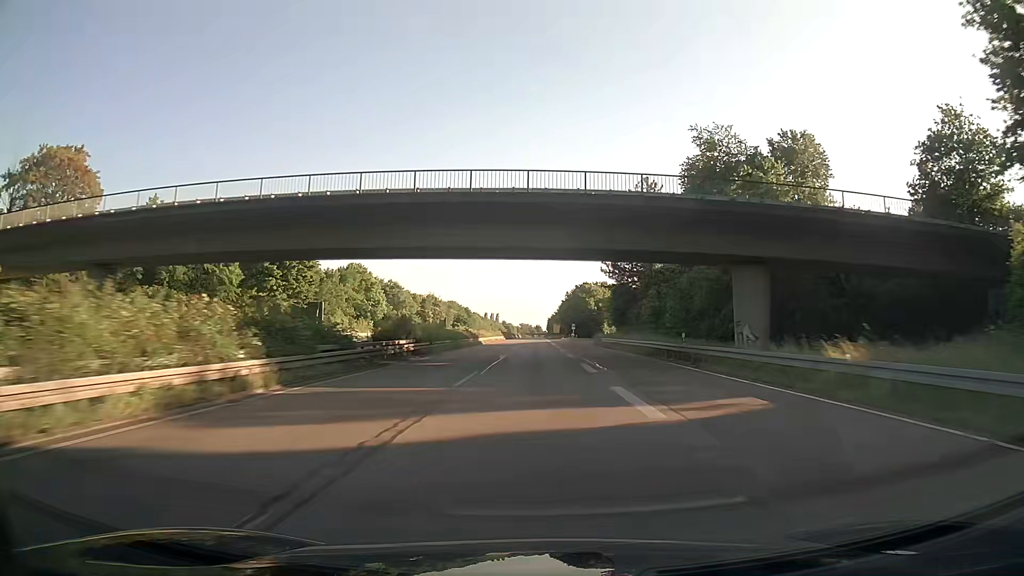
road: trunk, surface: asphalt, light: Day
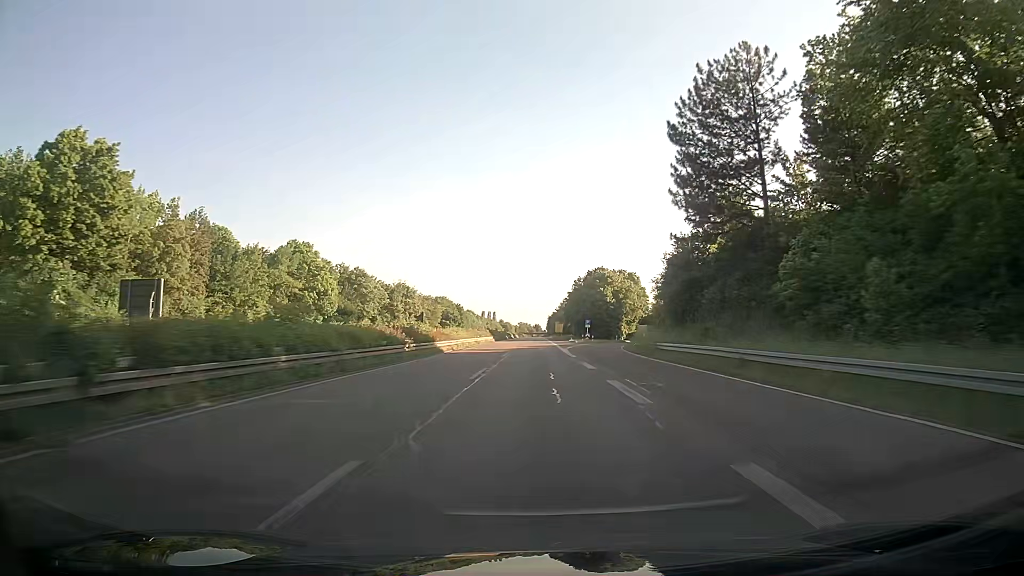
(-0.1, +34.0) m; 0°
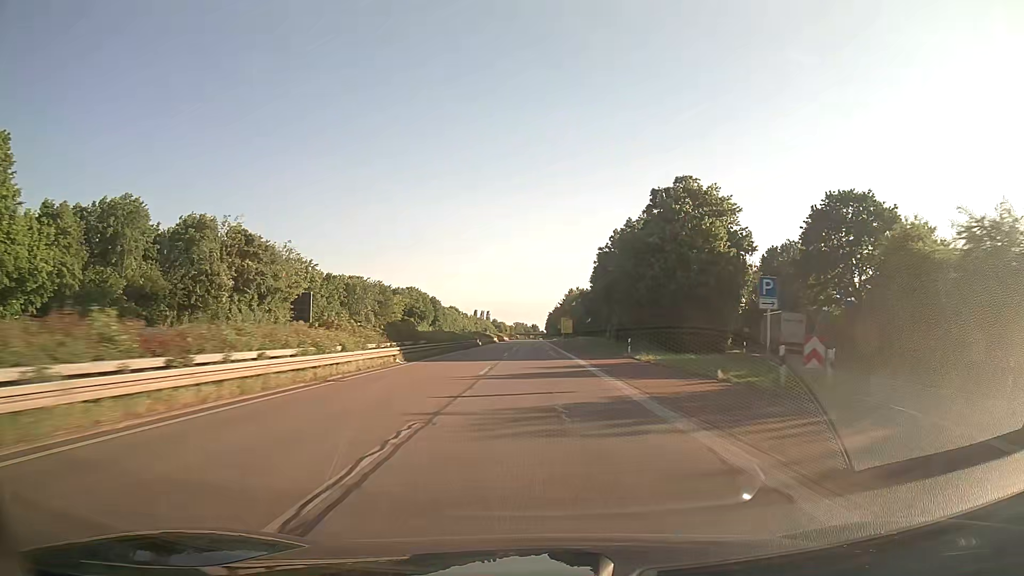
(+0.3, +69.4) m; 0°
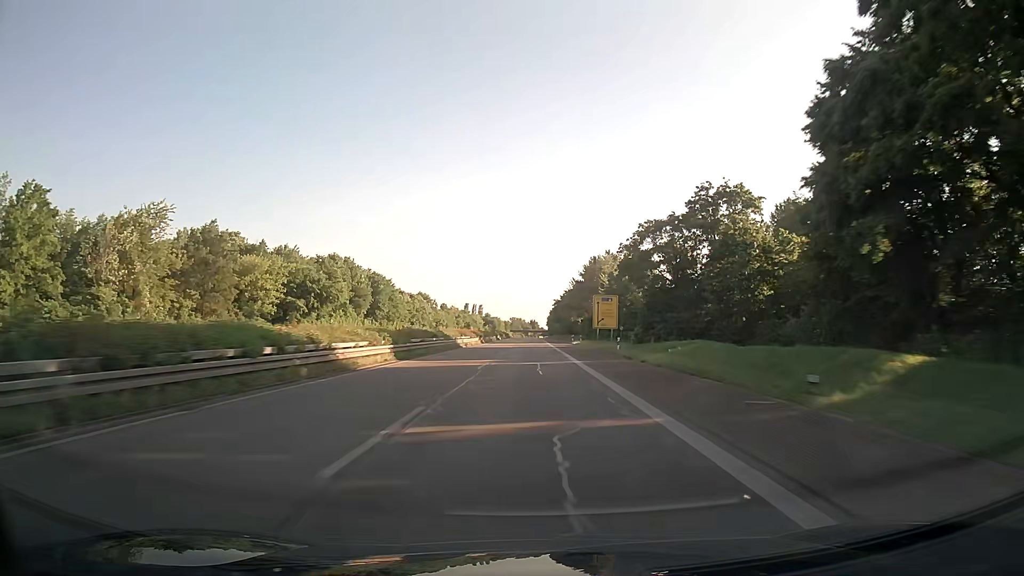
(+0.3, +88.8) m; 0°
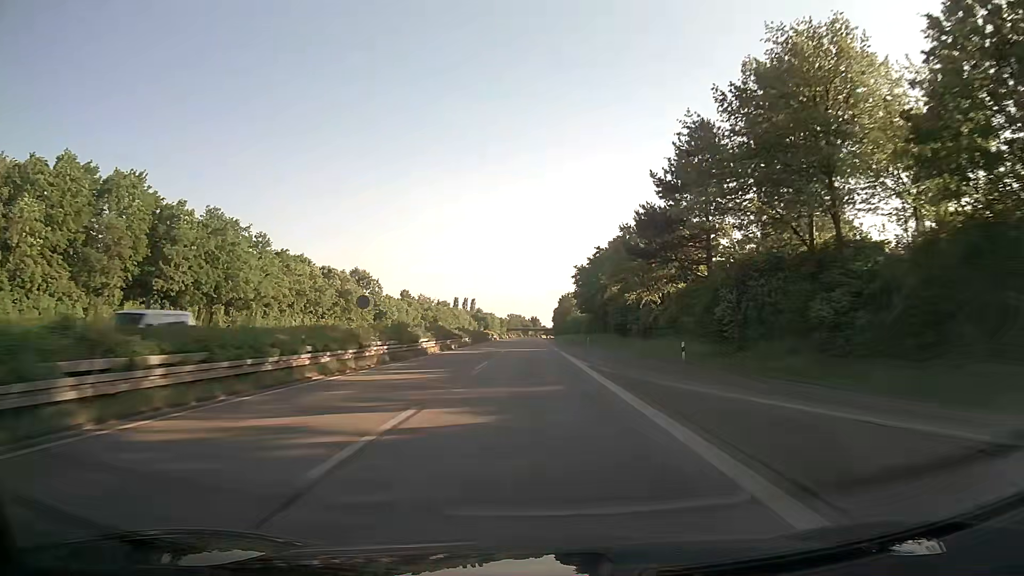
(-0.1, +90.6) m; 0°
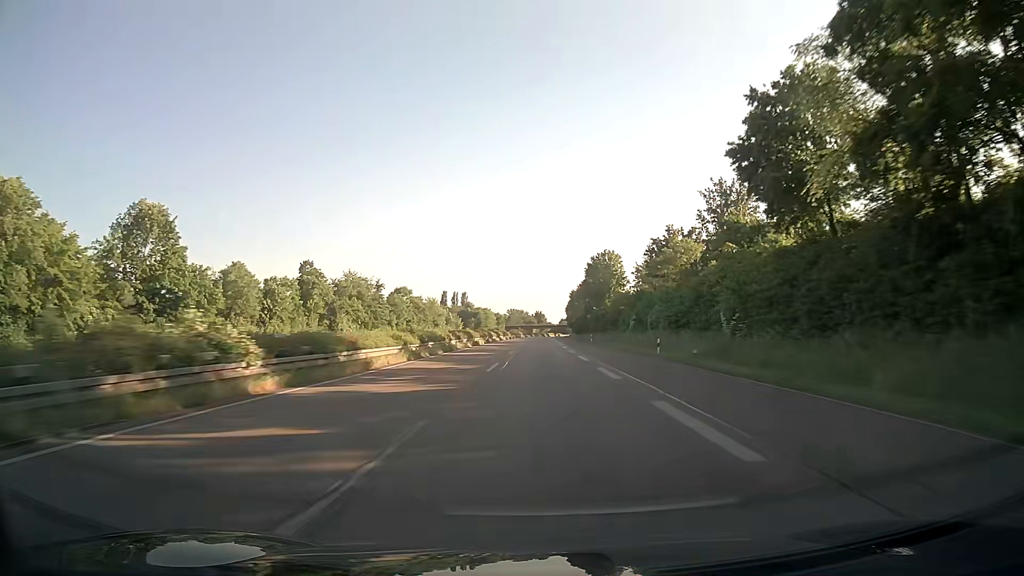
(-0.3, +92.5) m; 0°
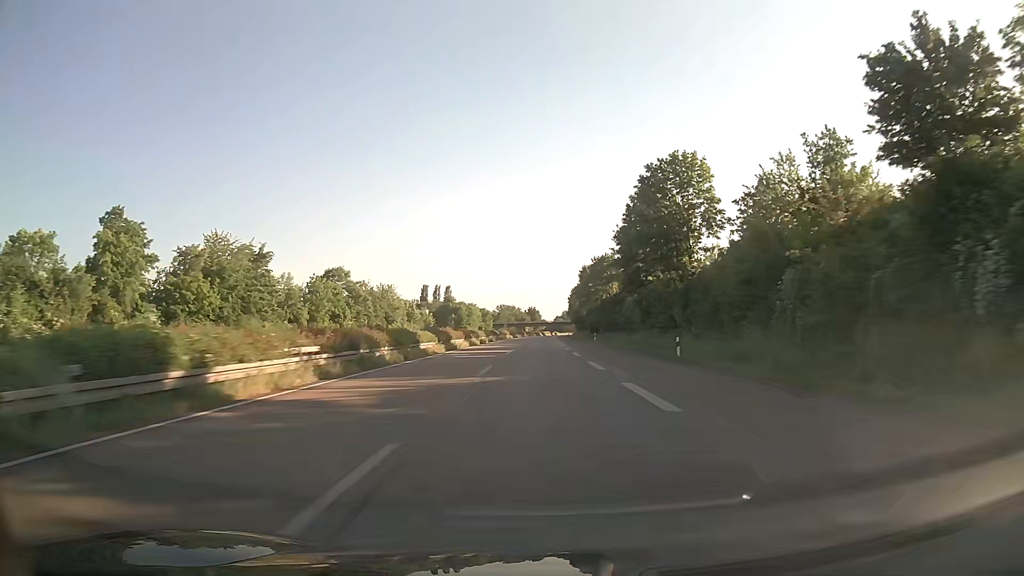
(+0.3, +56.3) m; +1°
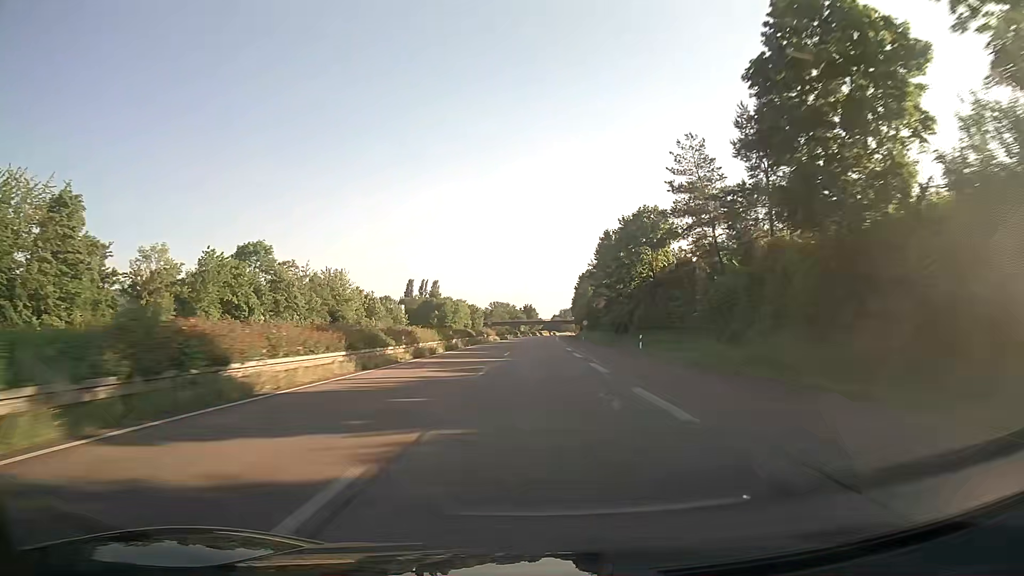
(0.0, +37.6) m; 0°
(0, +10) (0, +20) (0, +30) (0, +40) (0, +50) (+1, +60) (+1, +70) (+1, +80) (+1, +90) (+2, +100) m
